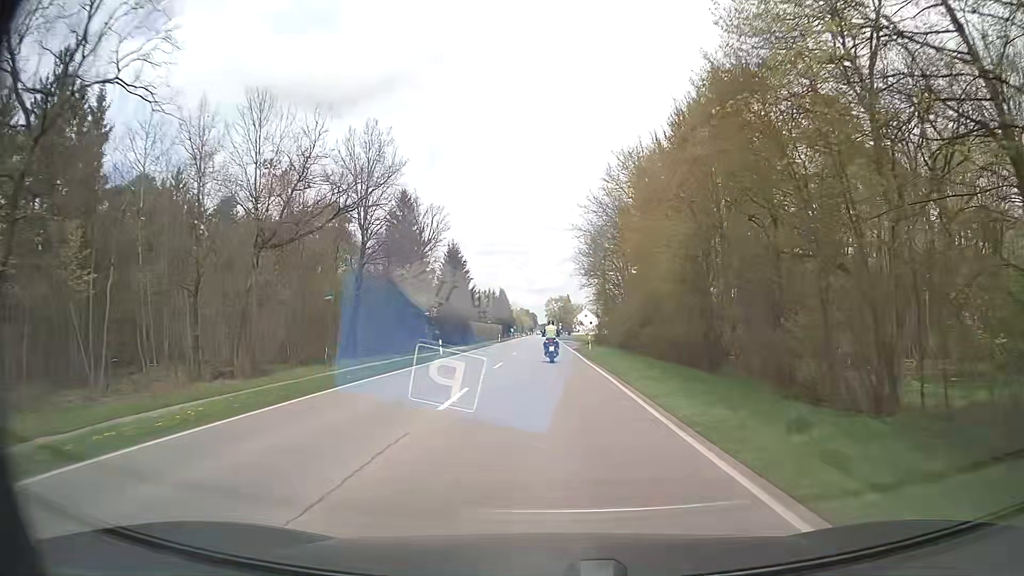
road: secondary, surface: asphalt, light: Day
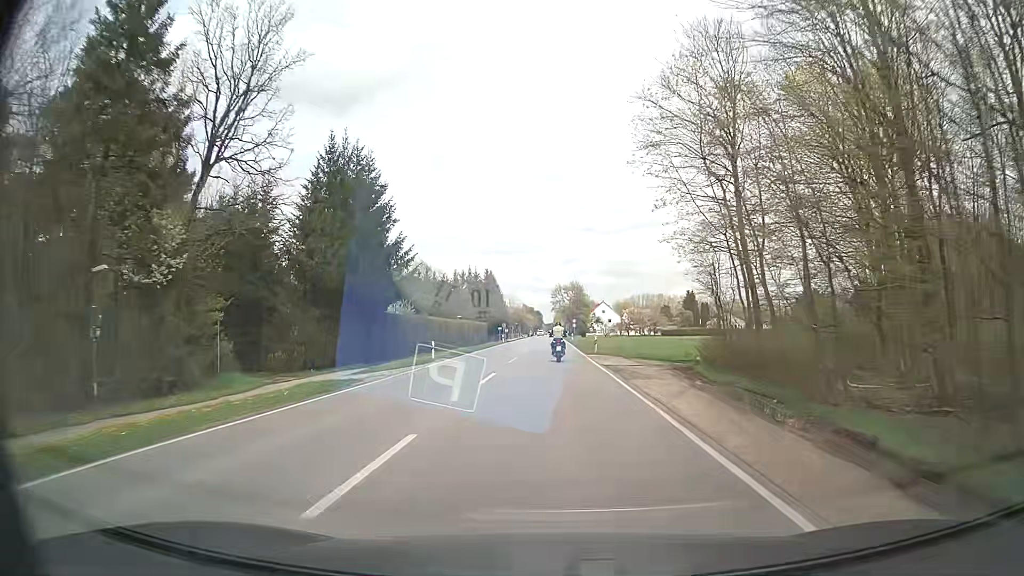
(-0.4, +54.7) m; -1°
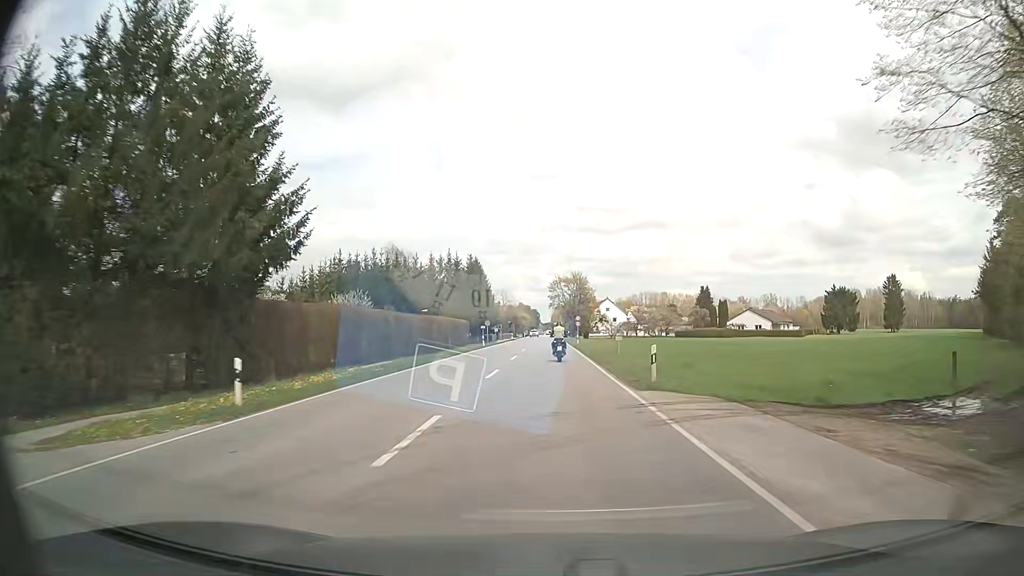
(+0.1, +22.2) m; 0°
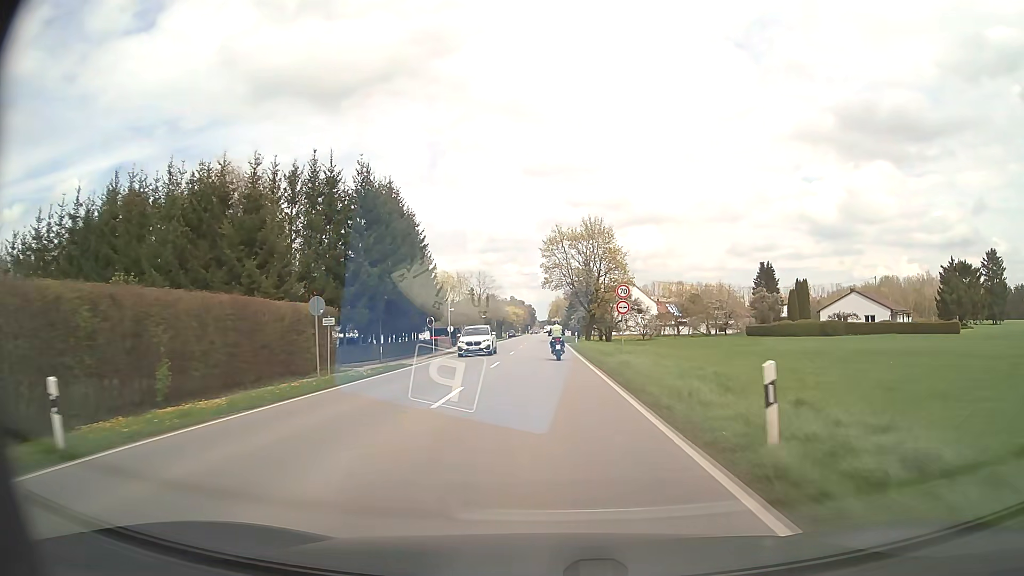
(+0.4, +55.2) m; 0°
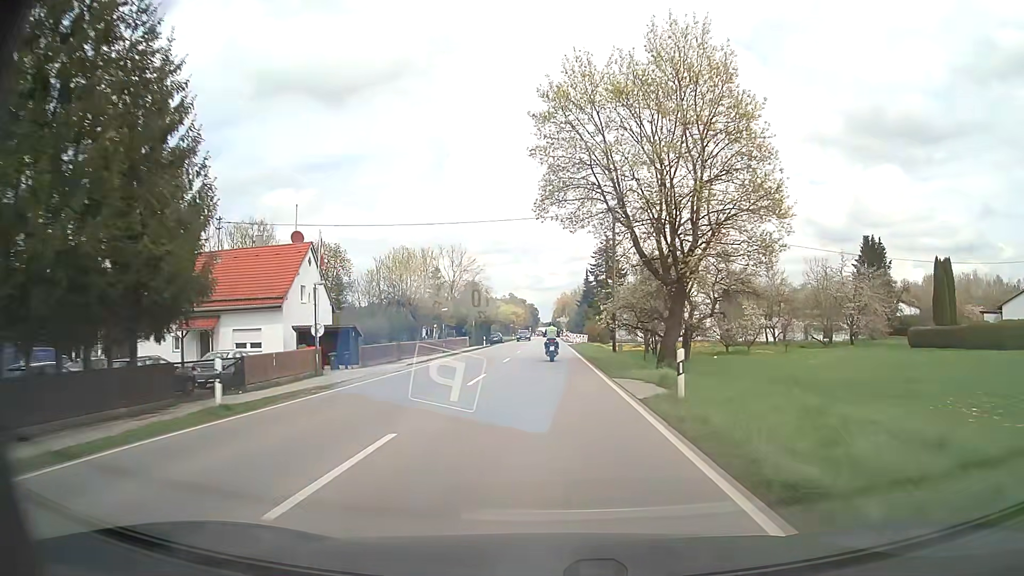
(-0.1, +42.9) m; 0°
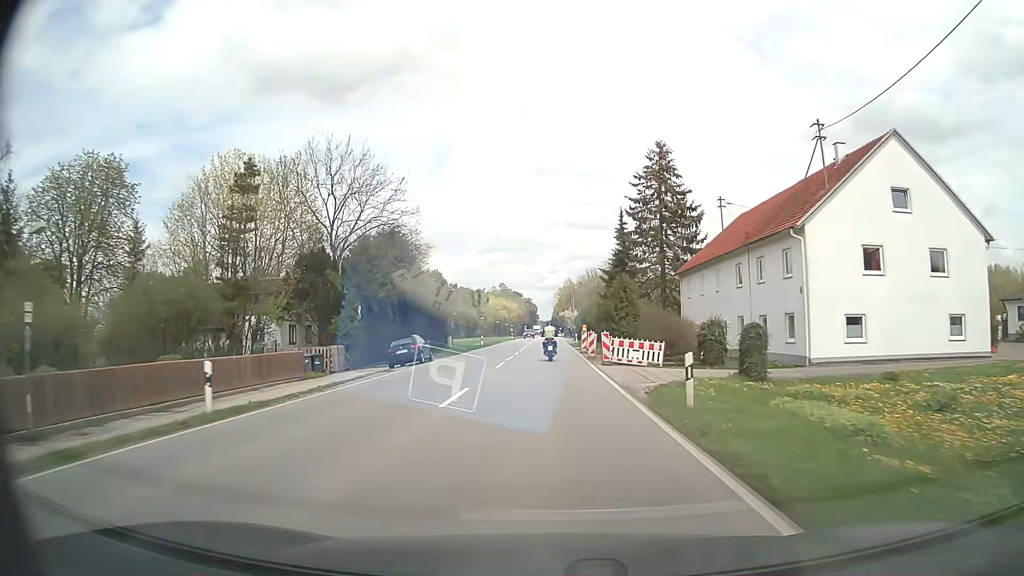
(+0.1, +52.9) m; 0°
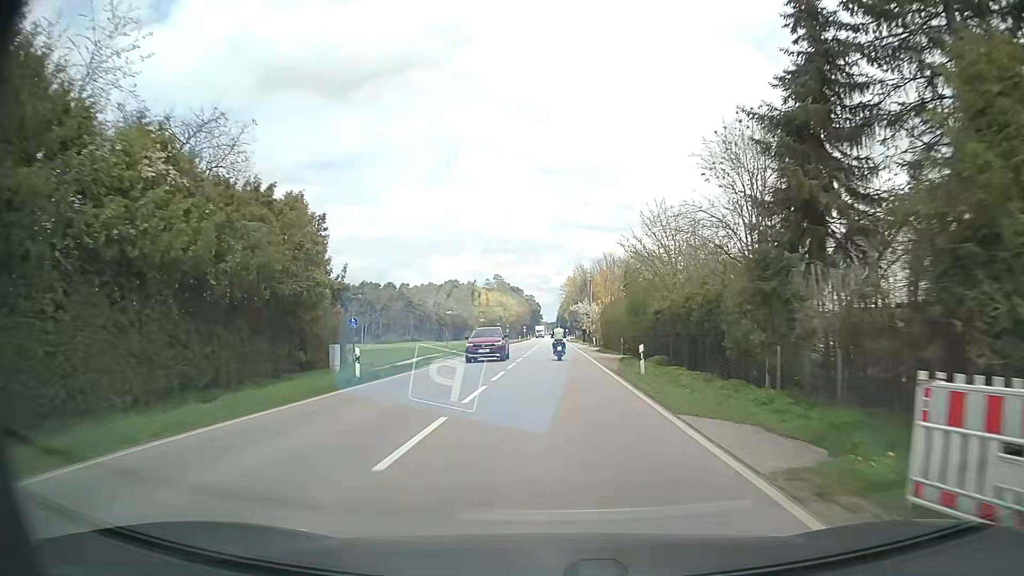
(-0.2, +41.6) m; 0°
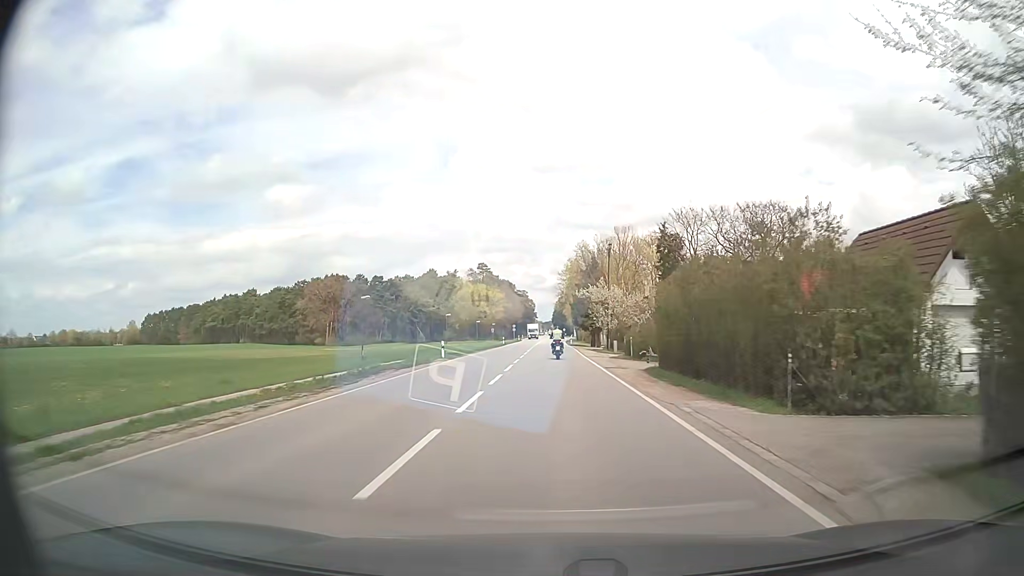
(+0.1, +31.1) m; +1°
(0, +10) (0, +20) (0, +30) (0, +40) (0, +50) (0, +60) (0, +70) (+1, +80) (+1, +90) (+1, +100) m
